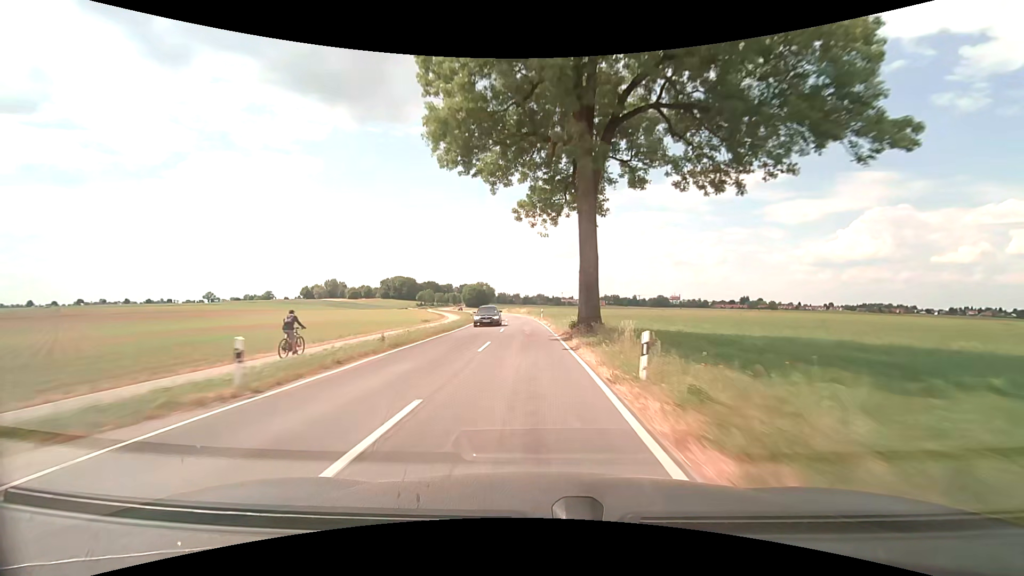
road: tertiary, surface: asphalt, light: Day
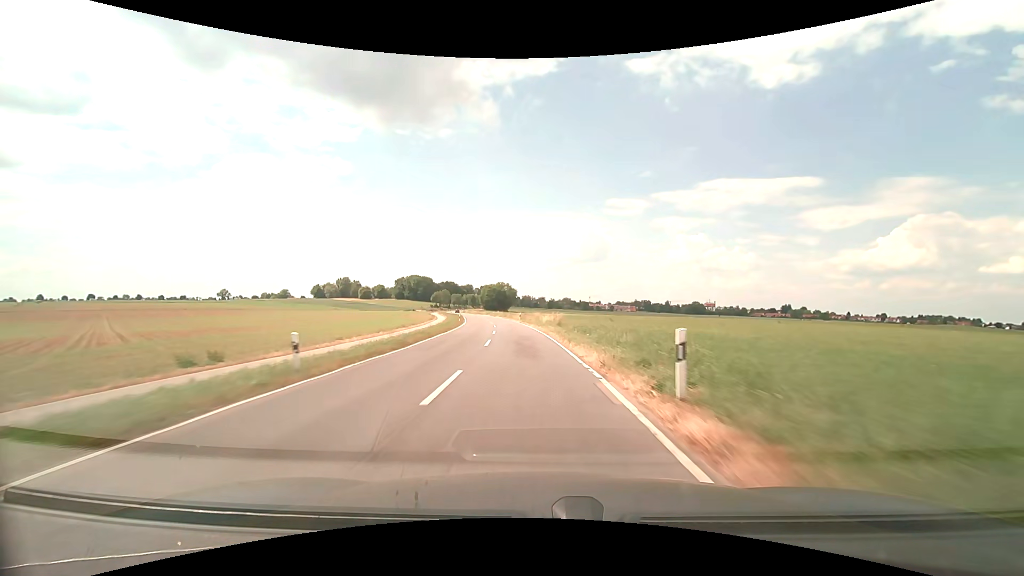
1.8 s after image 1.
(-1.3, +44.7) m; -3°
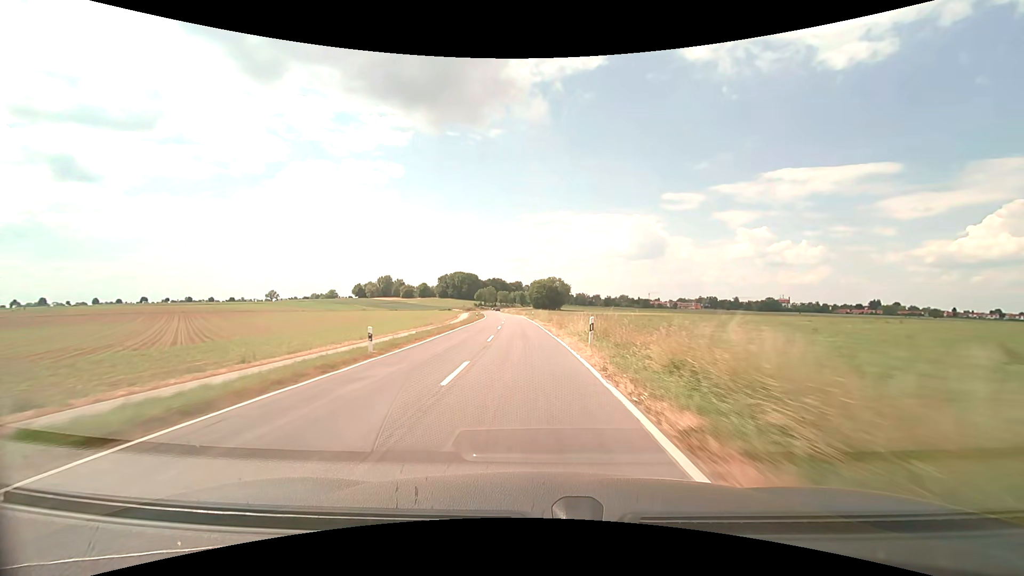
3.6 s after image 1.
(-2.0, +44.8) m; -6°
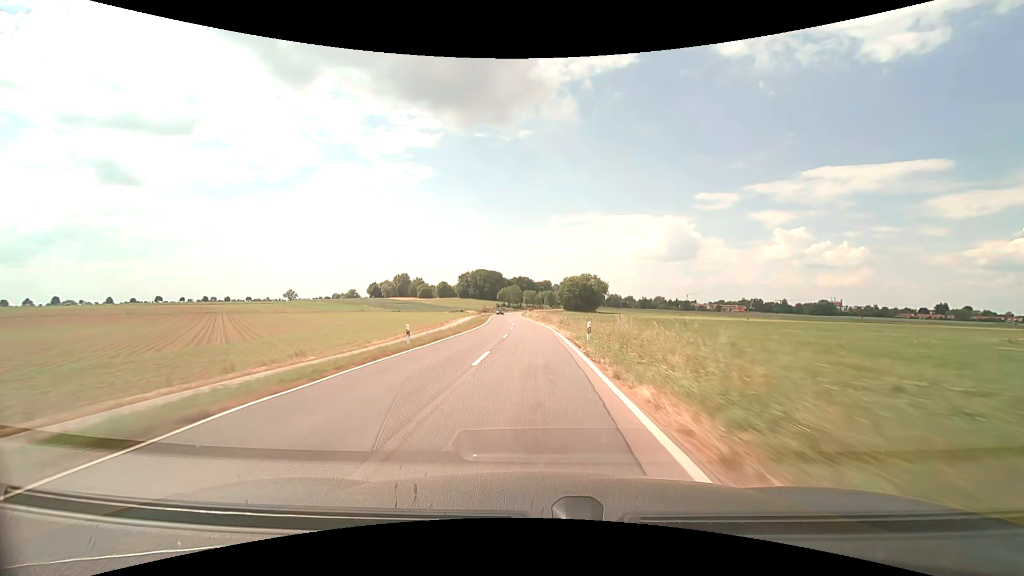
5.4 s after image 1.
(-1.8, +45.2) m; -4°
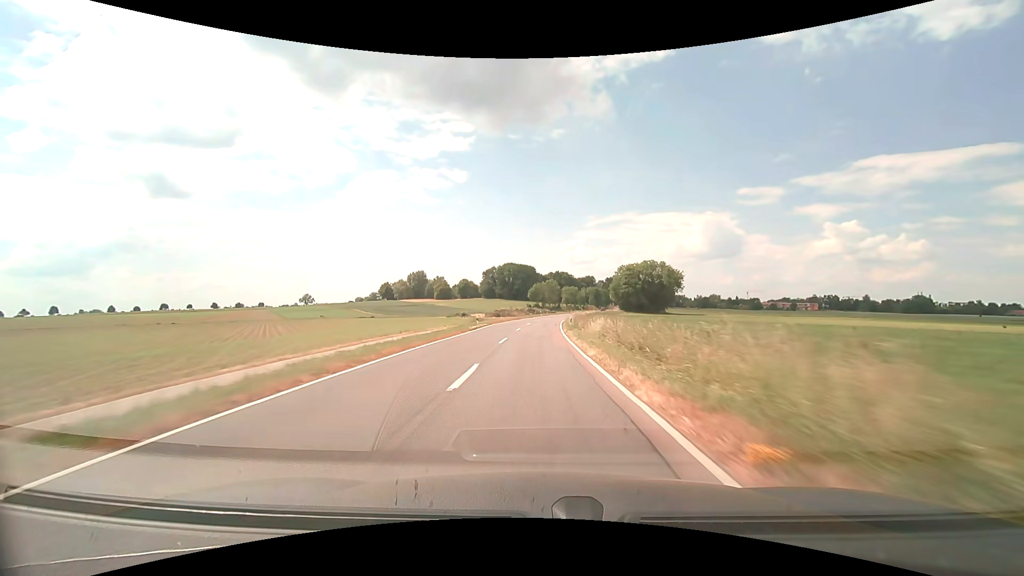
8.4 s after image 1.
(-3.0, +76.6) m; -4°
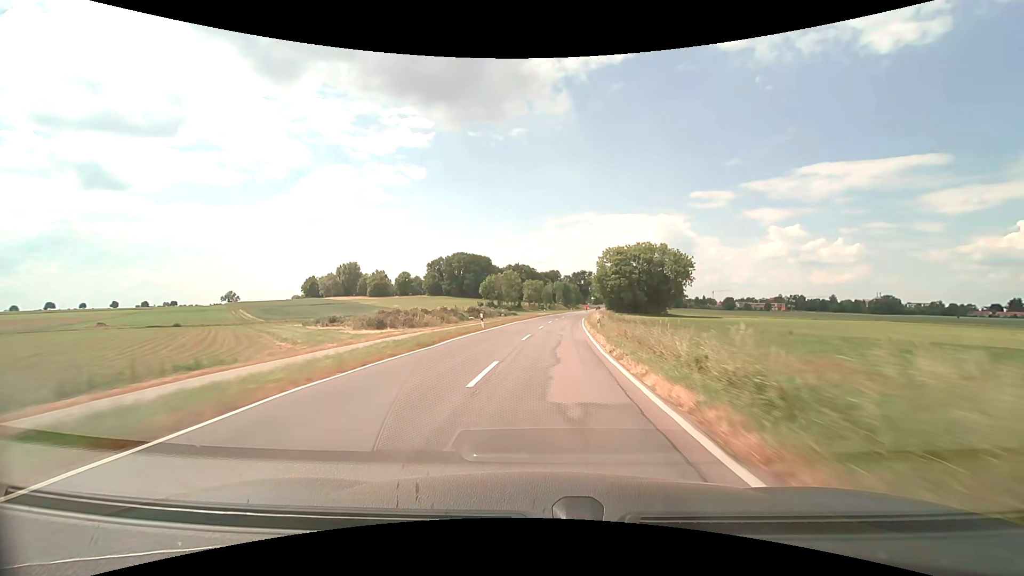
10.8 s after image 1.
(+1.3, +60.5) m; +4°
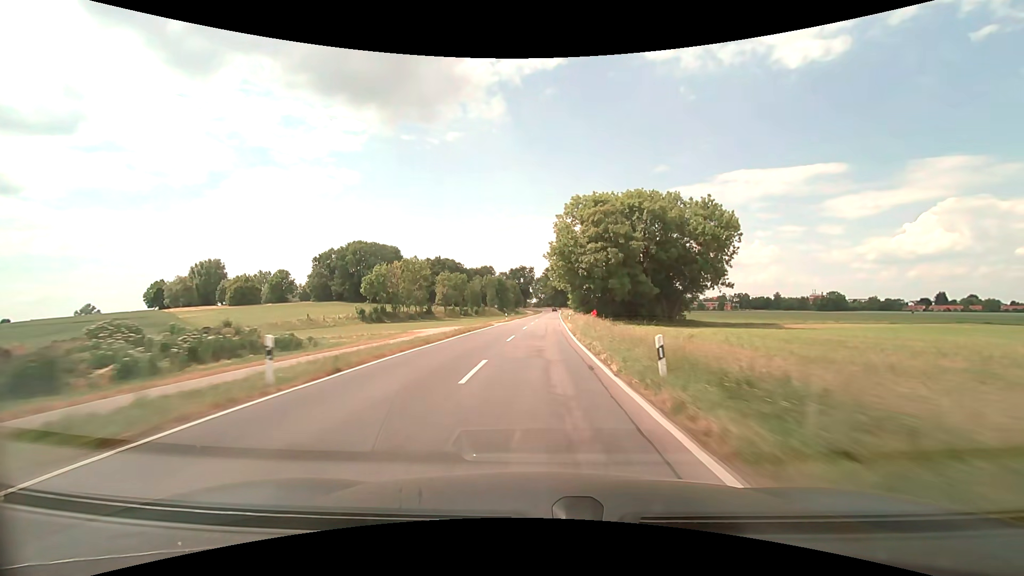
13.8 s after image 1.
(+5.5, +71.6) m; +8°
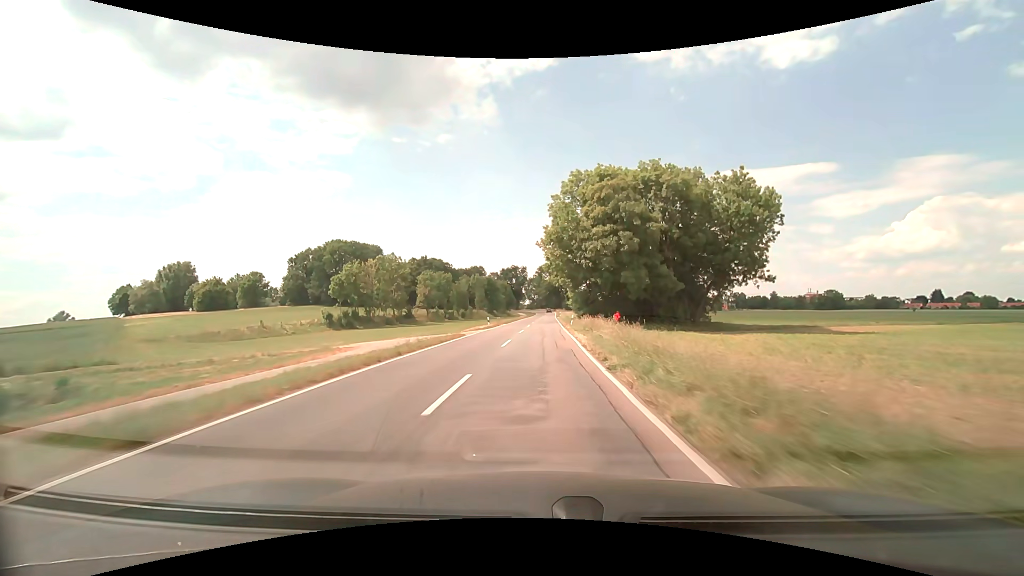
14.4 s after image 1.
(+0.1, +14.5) m; +1°
(0, +10) (0, +20) (0, +30) (+1, +40) (+1, +50) (+1, +60) (+1, +70) (+2, +80) (+2, +90) (+2, +100) m
